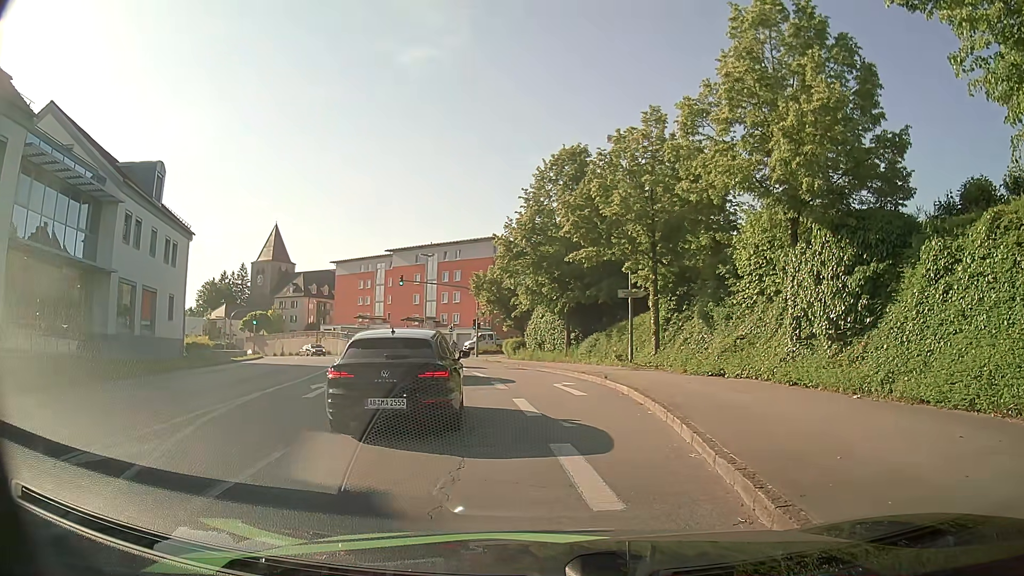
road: tertiary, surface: asphalt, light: Day
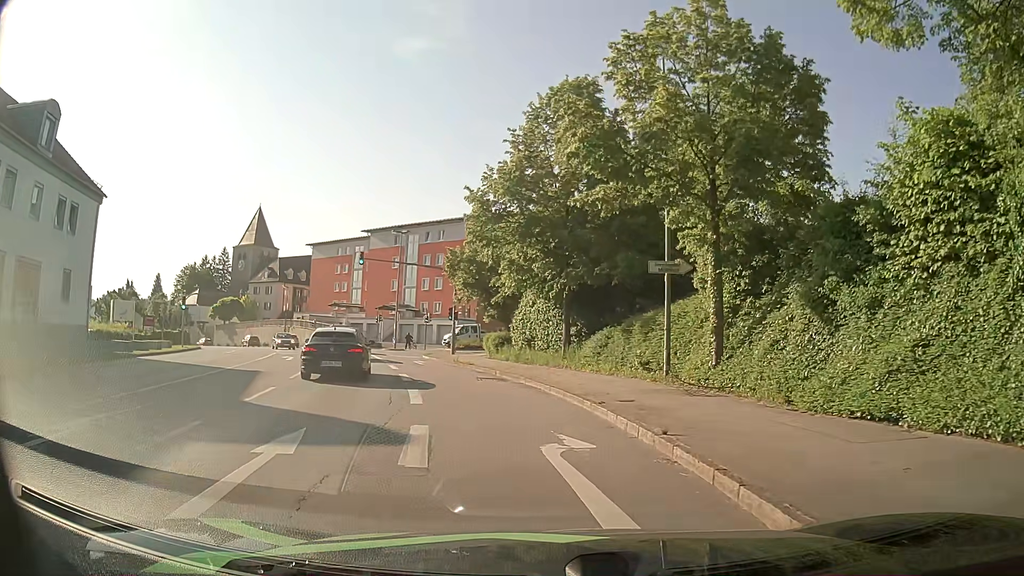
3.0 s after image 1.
(+0.1, +10.9) m; +1°
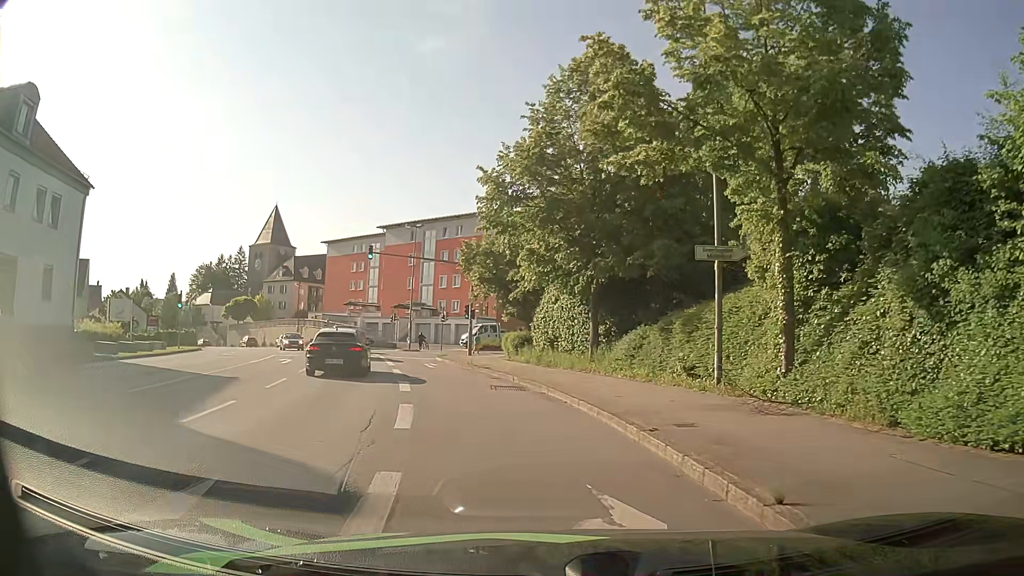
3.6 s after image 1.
(-0.1, +3.3) m; -2°
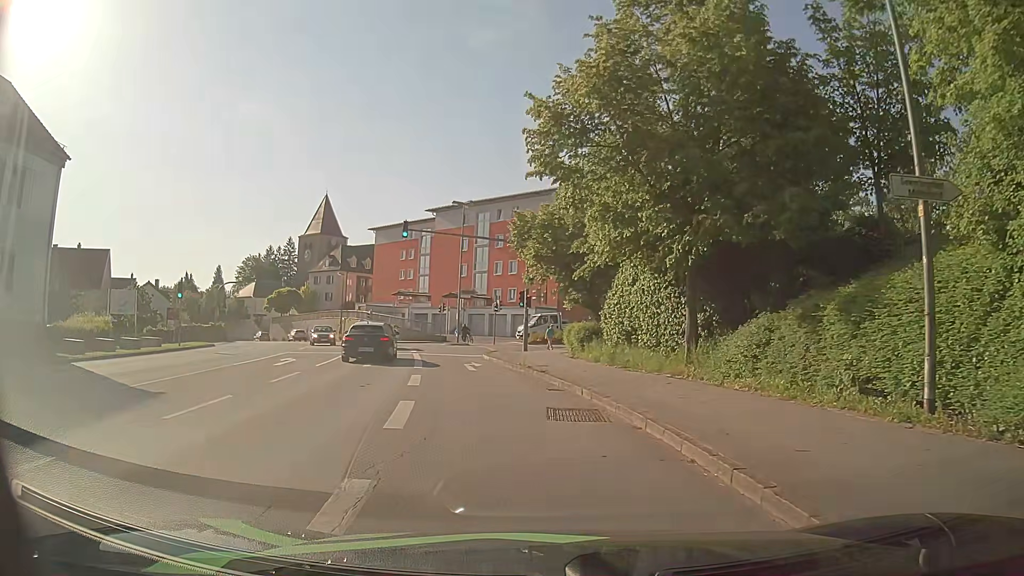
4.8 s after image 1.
(-0.3, +6.8) m; -6°
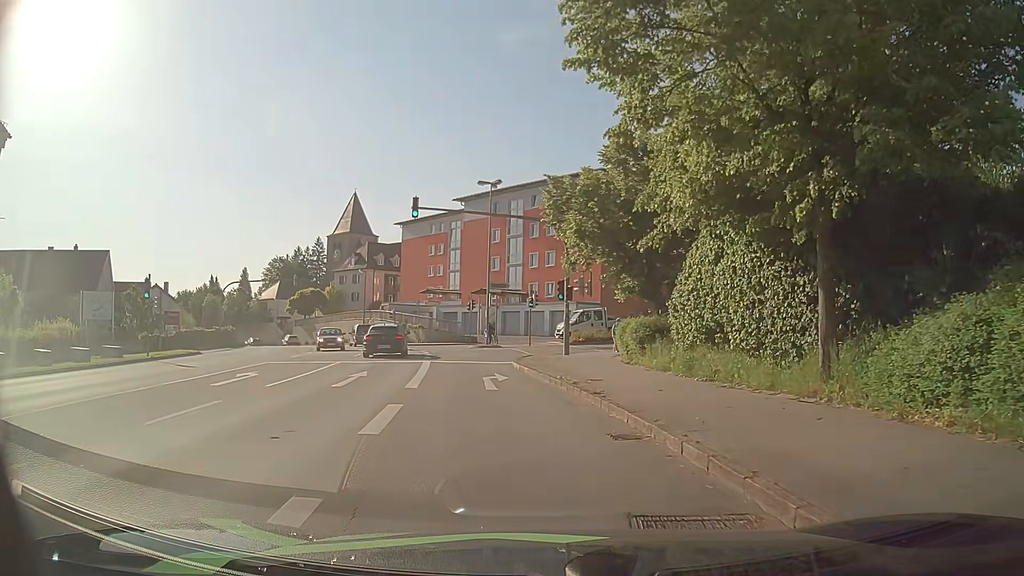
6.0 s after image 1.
(-0.1, +6.6) m; -3°
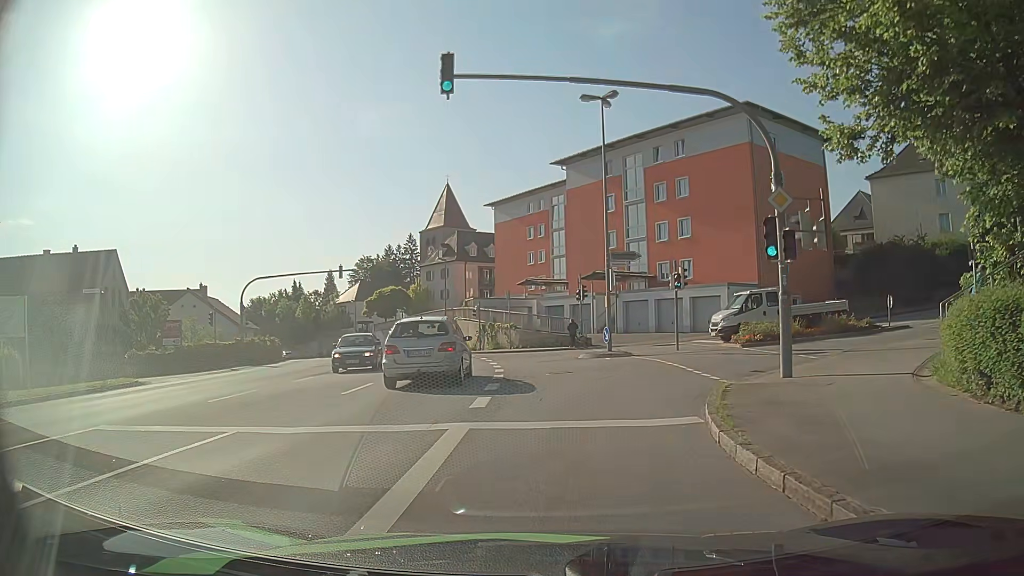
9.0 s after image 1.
(-1.3, +15.6) m; -9°
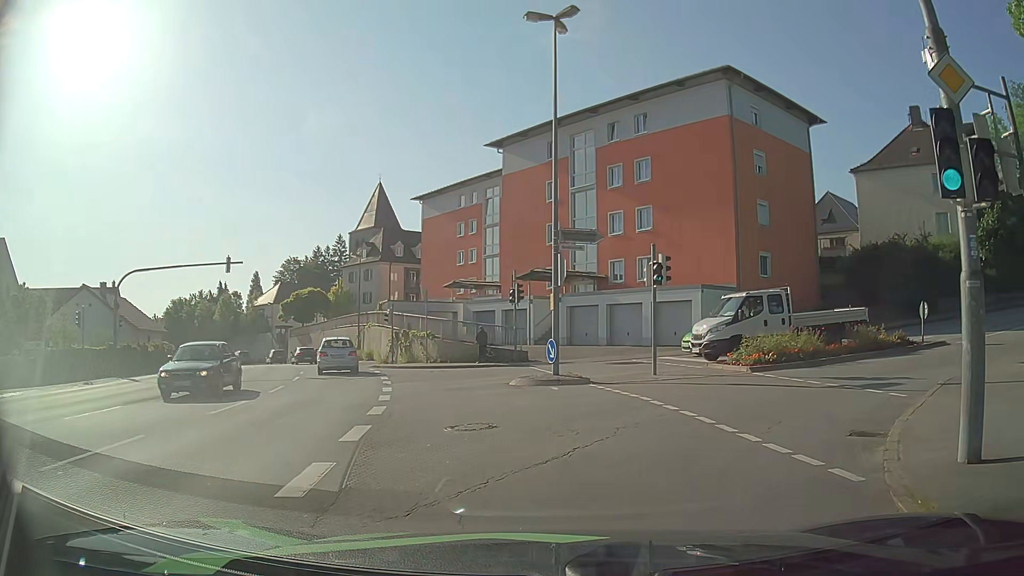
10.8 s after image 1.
(+0.2, +8.2) m; +5°
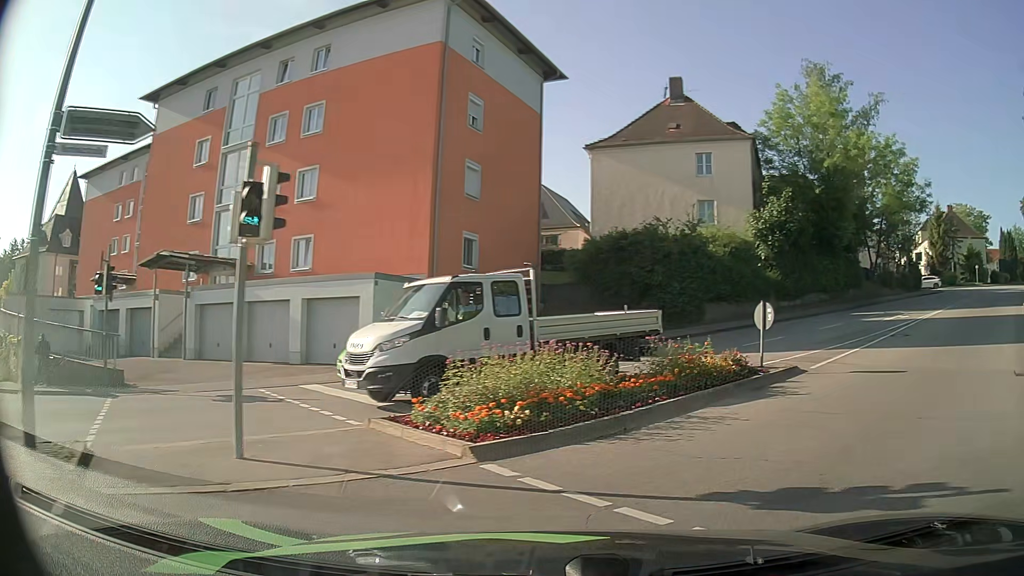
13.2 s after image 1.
(+1.9, +10.5) m; +28°
